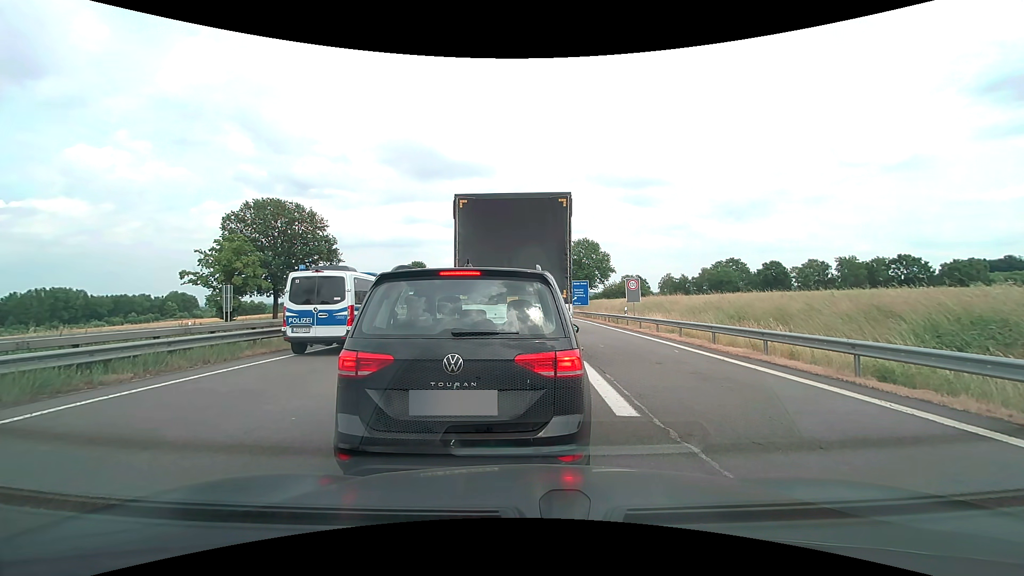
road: motorway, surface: asphalt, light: Day
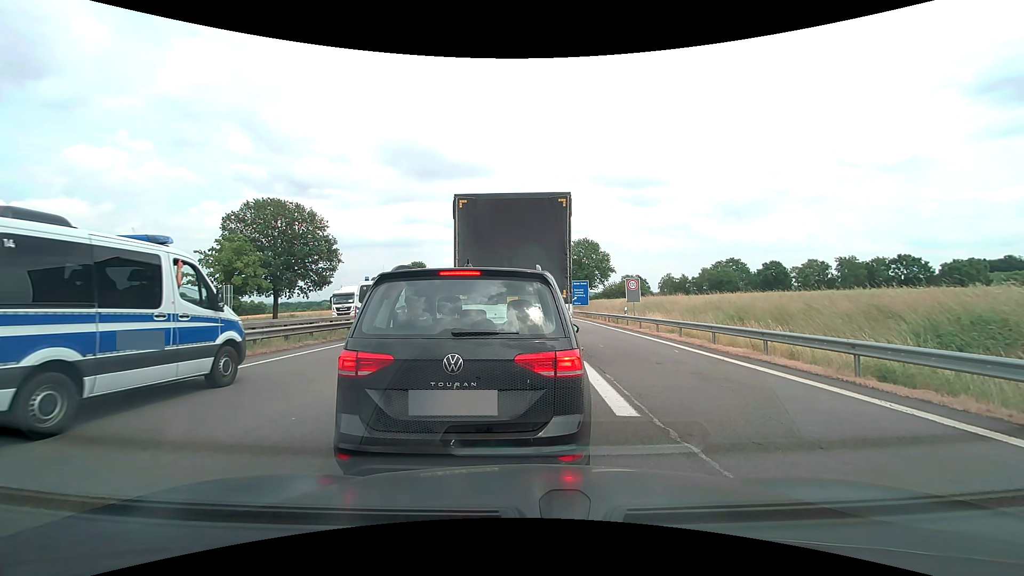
(0.0, 0.0) m; 0°
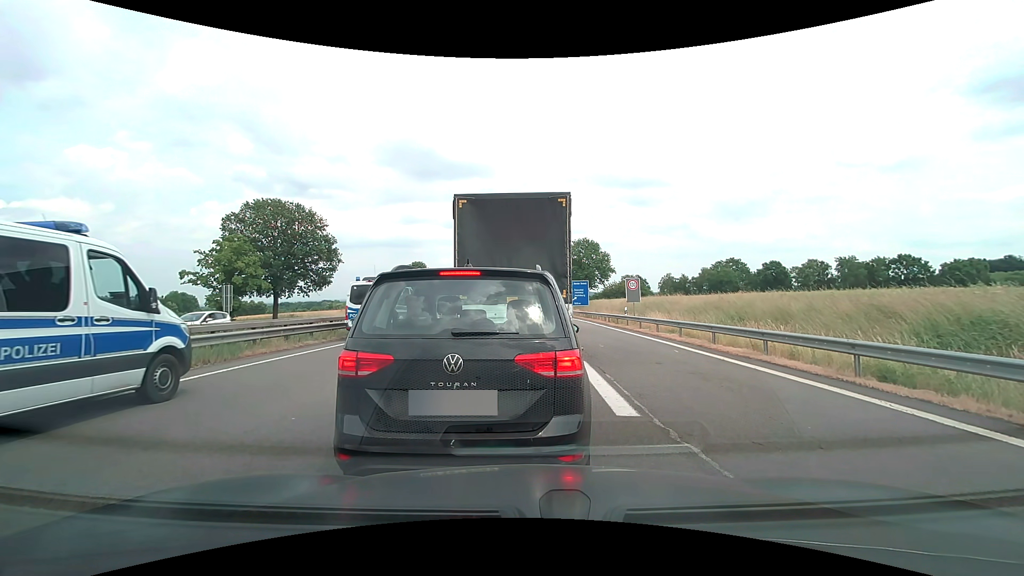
(0.0, 0.0) m; 0°
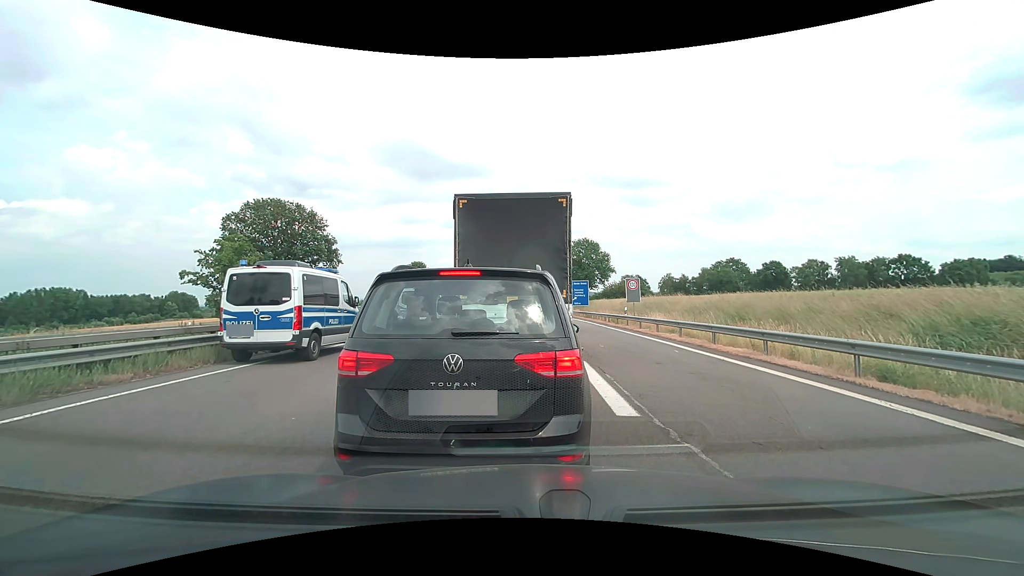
(0.0, 0.0) m; 0°
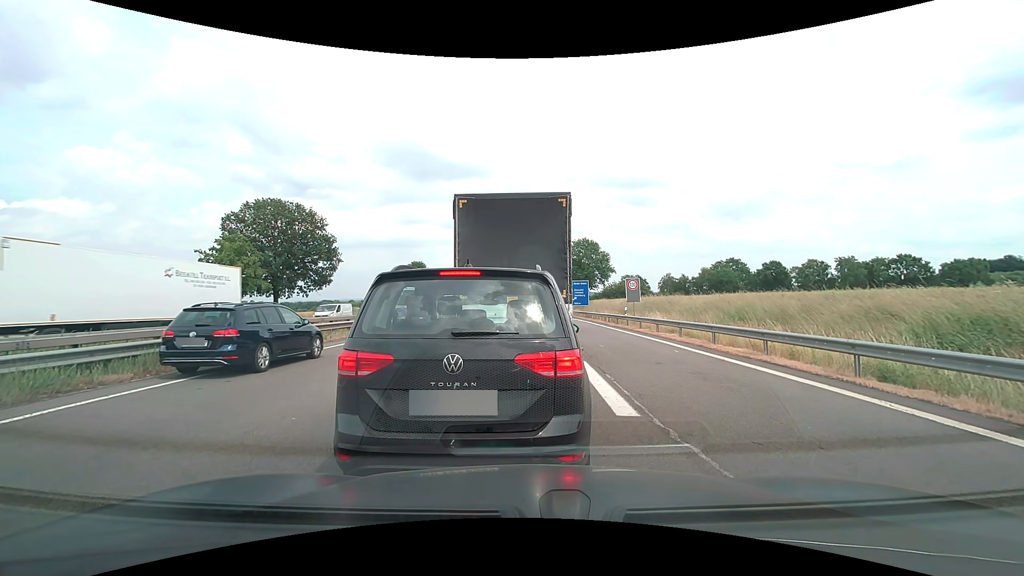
(0.0, 0.0) m; 0°
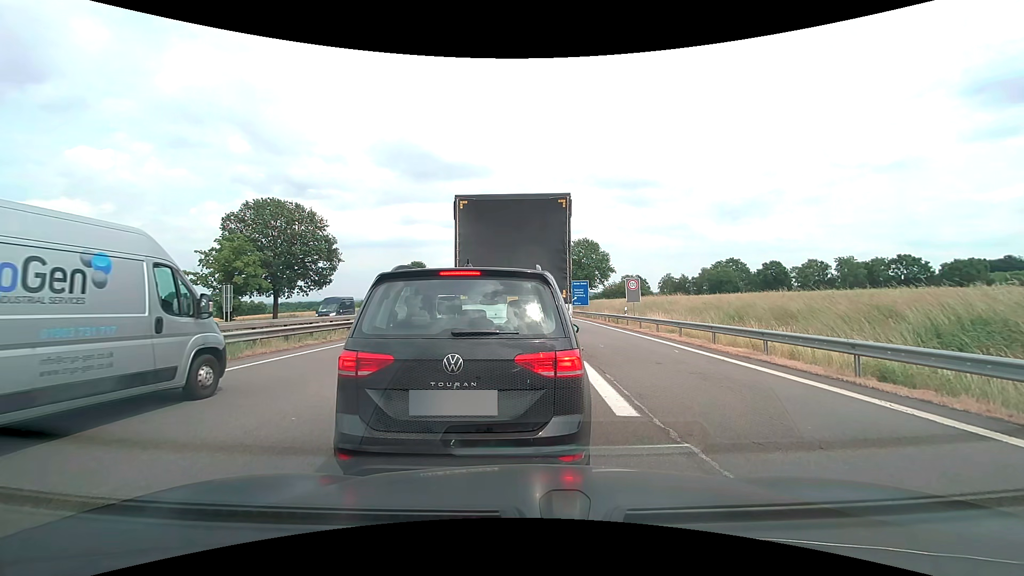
(0.0, 0.0) m; 0°
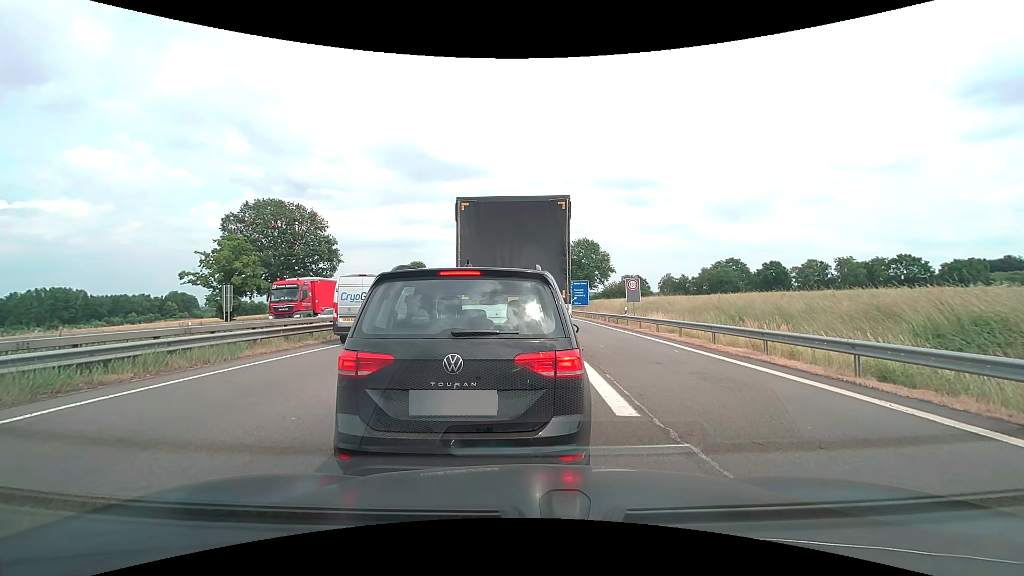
(0.0, 0.0) m; 0°
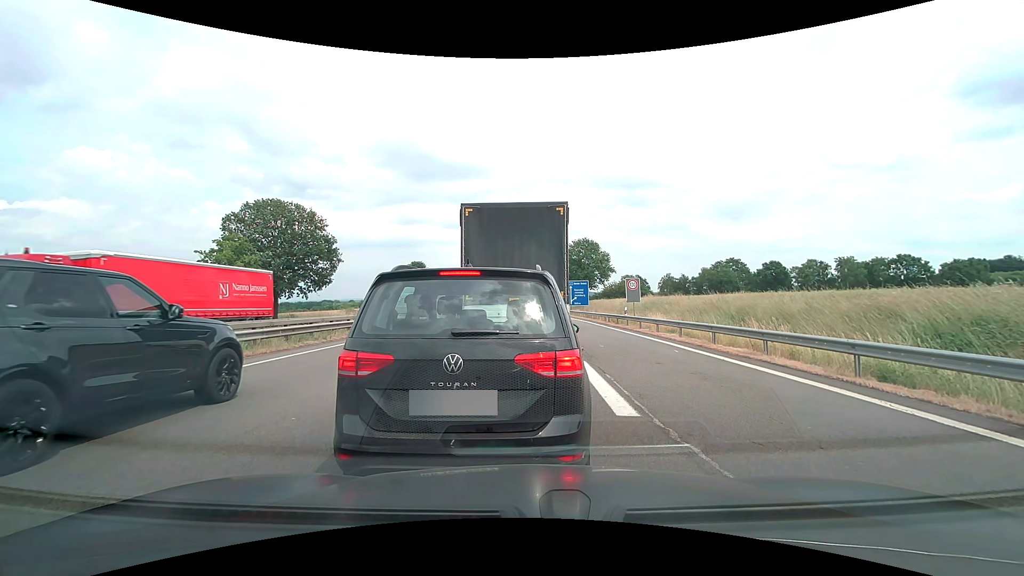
(0.0, 0.0) m; 0°
(0, +10) (0, +20) (0, +30) (0, +40) (0, +50) (0, +60) (0, +70) (0, +80) (0, +90) (0, +100) m
